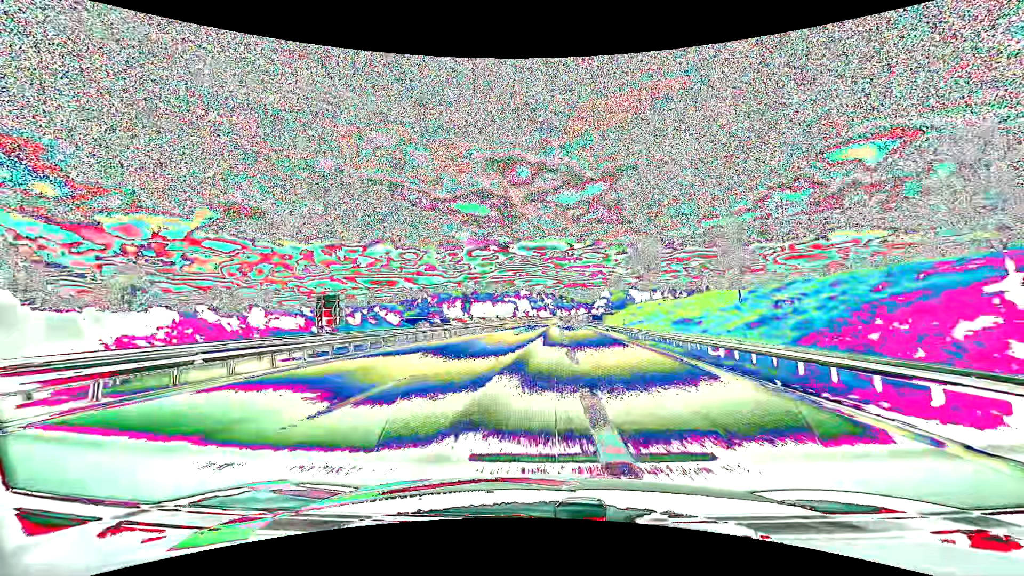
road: motorway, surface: asphalt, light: Day
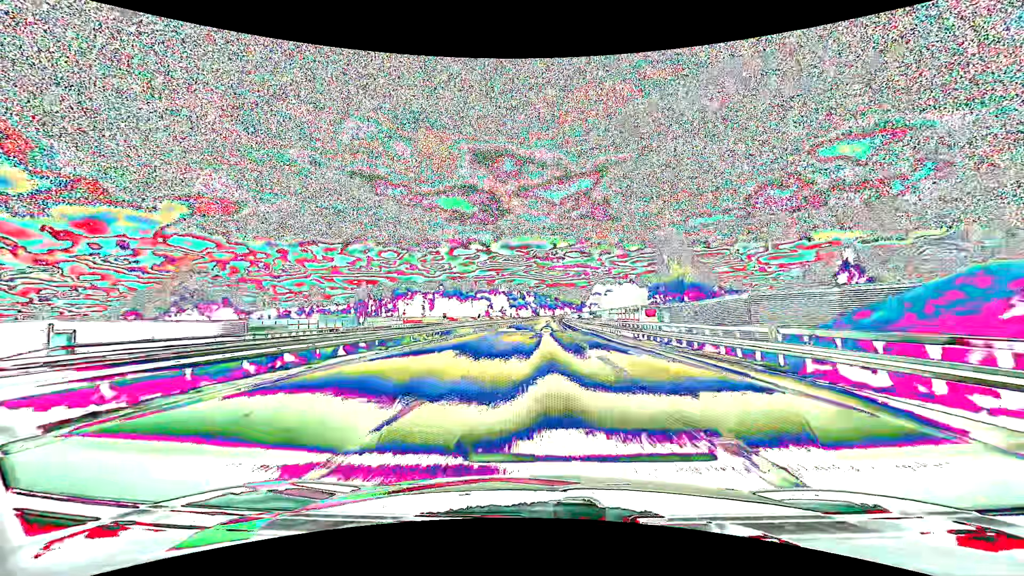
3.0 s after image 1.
(+1.3, +75.8) m; +2°
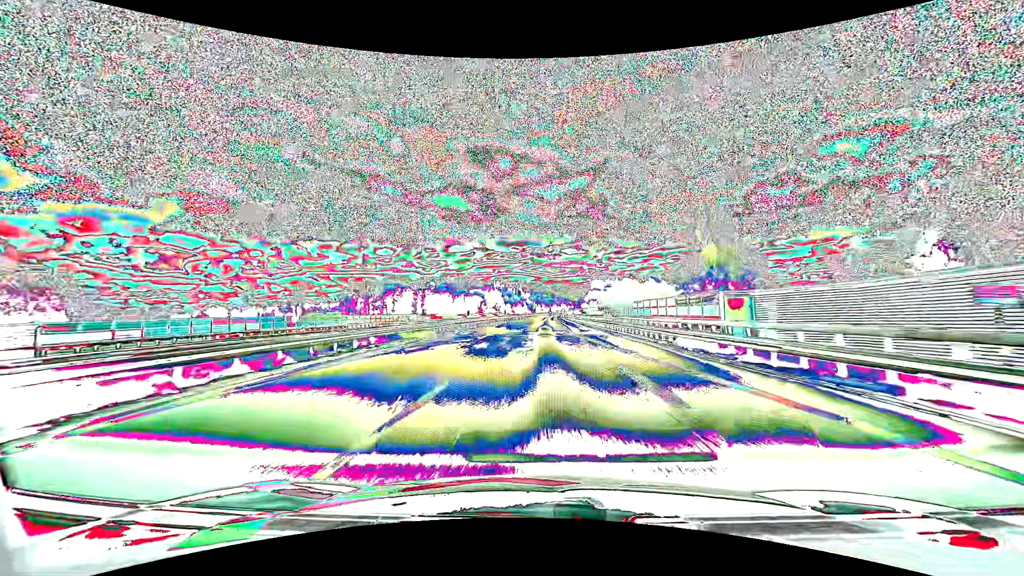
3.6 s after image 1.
(+0.1, +16.3) m; +1°
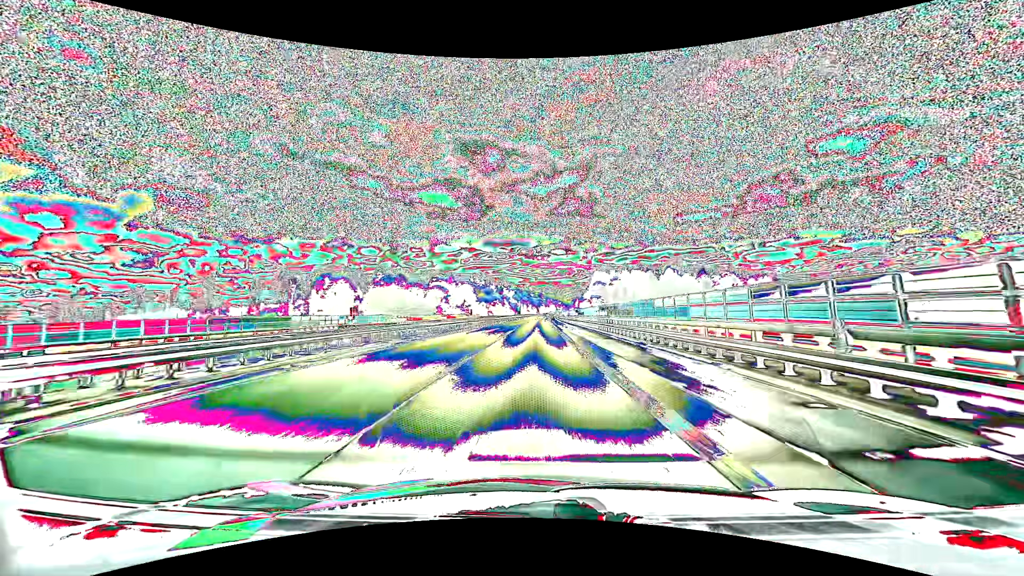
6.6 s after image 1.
(+1.2, +82.9) m; +2°
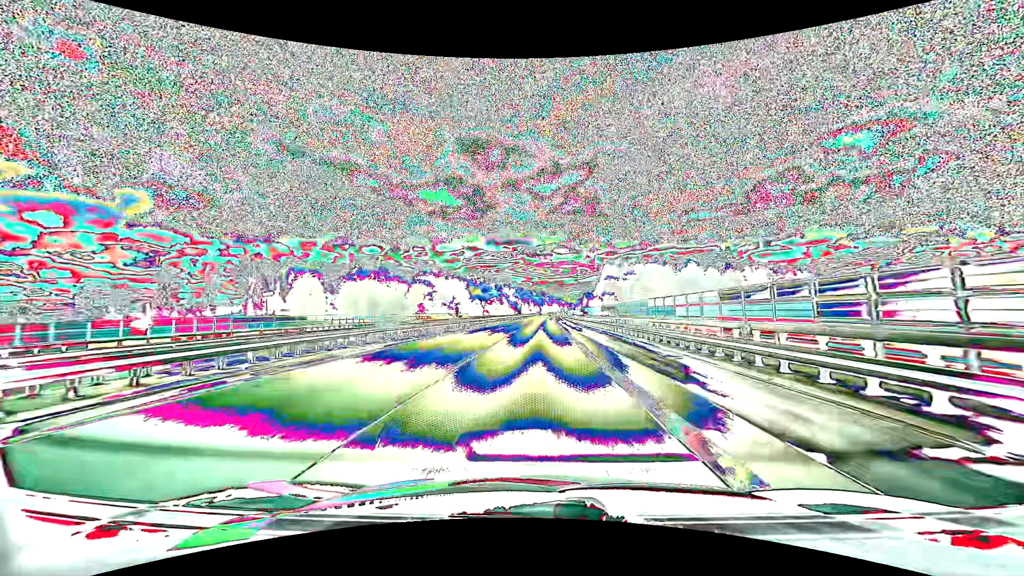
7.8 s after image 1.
(-0.1, +33.3) m; 0°
(0, +10) (0, +20) (0, +30) (0, +40) (0, +50) (0, +60) (0, +70) (+1, +80) (+1, +90) (+1, +100) m
